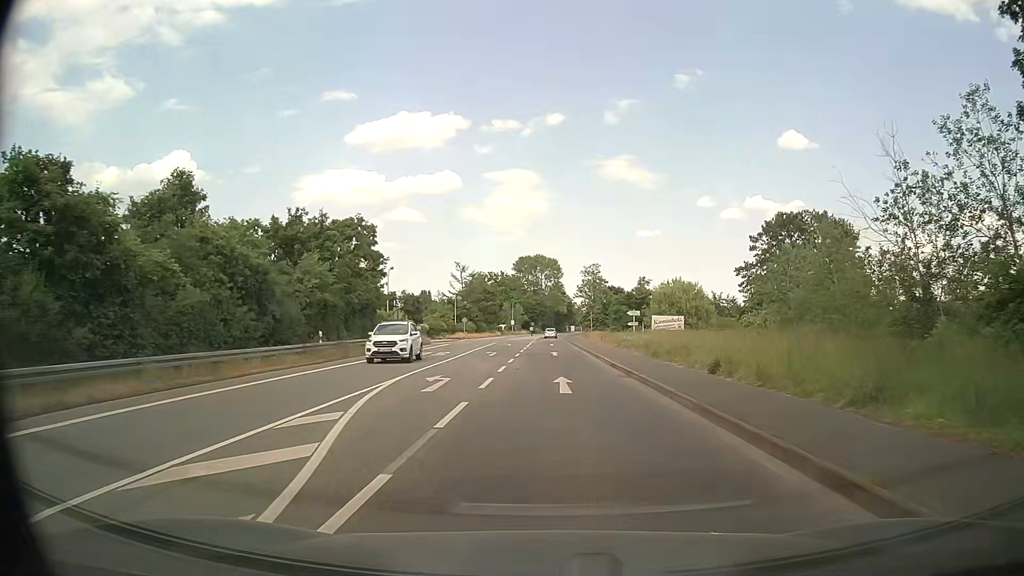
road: secondary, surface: asphalt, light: Day
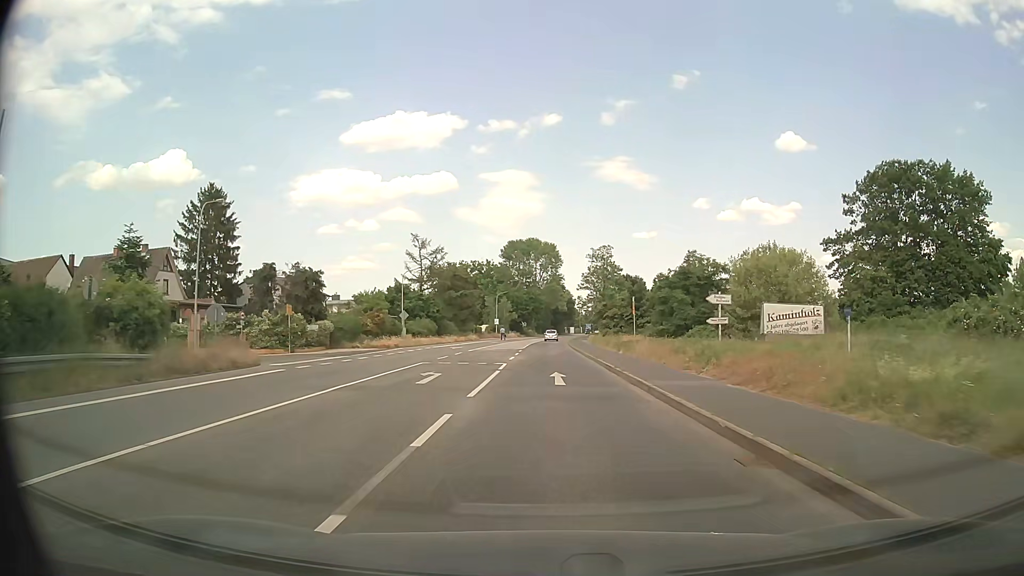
(+0.7, +37.6) m; +1°
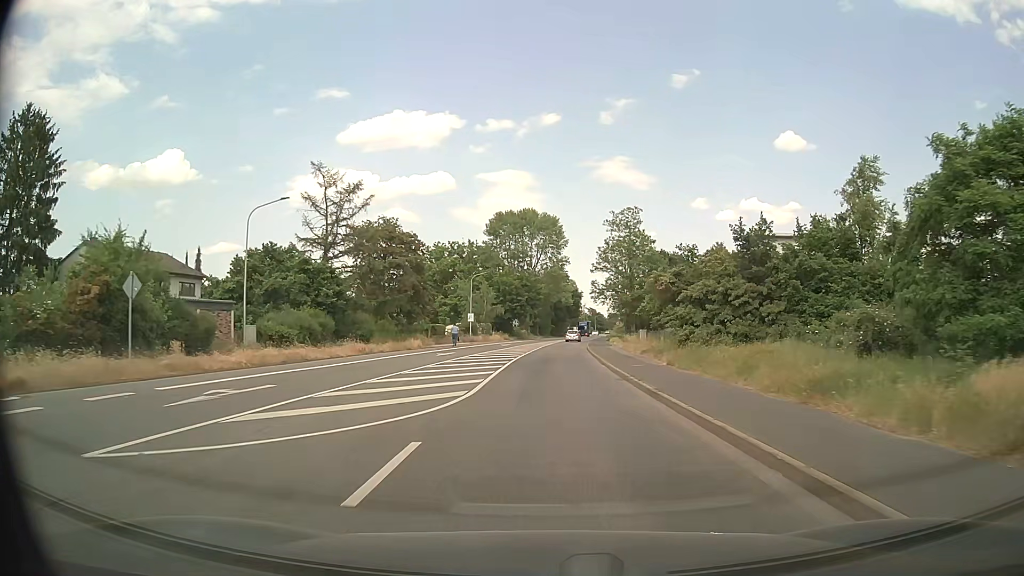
(-0.2, +38.1) m; 0°
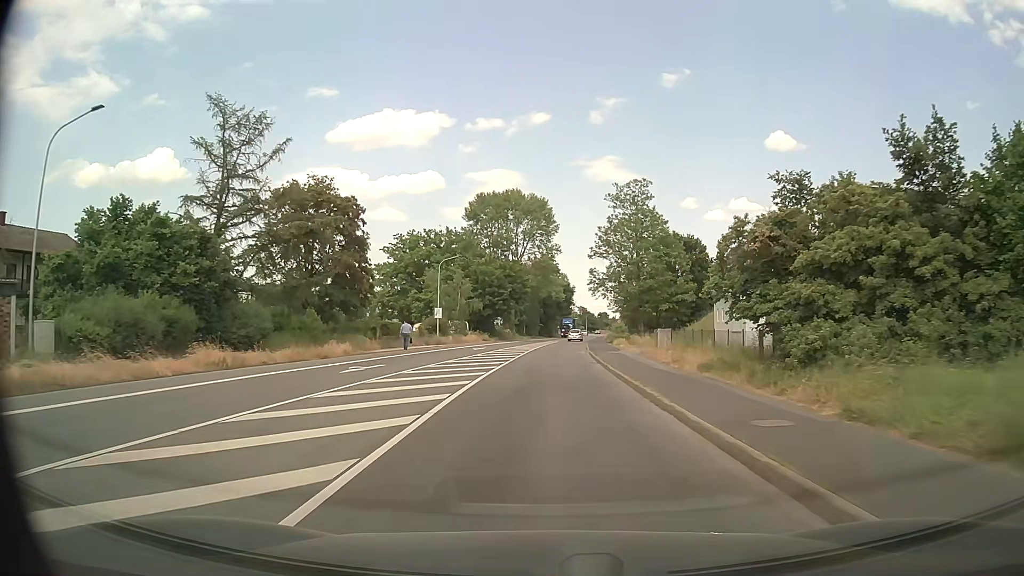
(+0.1, +15.5) m; +1°
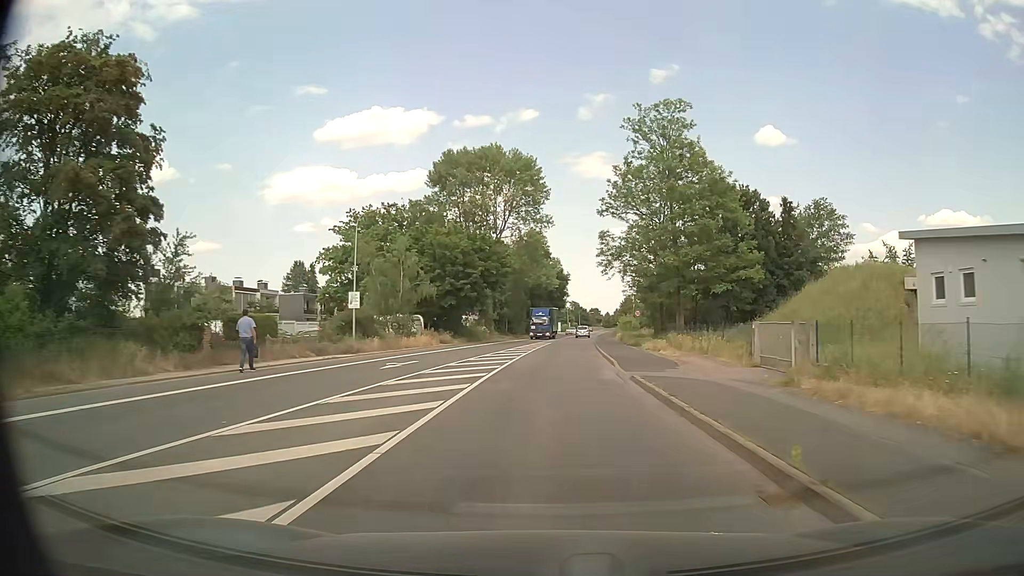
(+0.2, +23.6) m; +1°
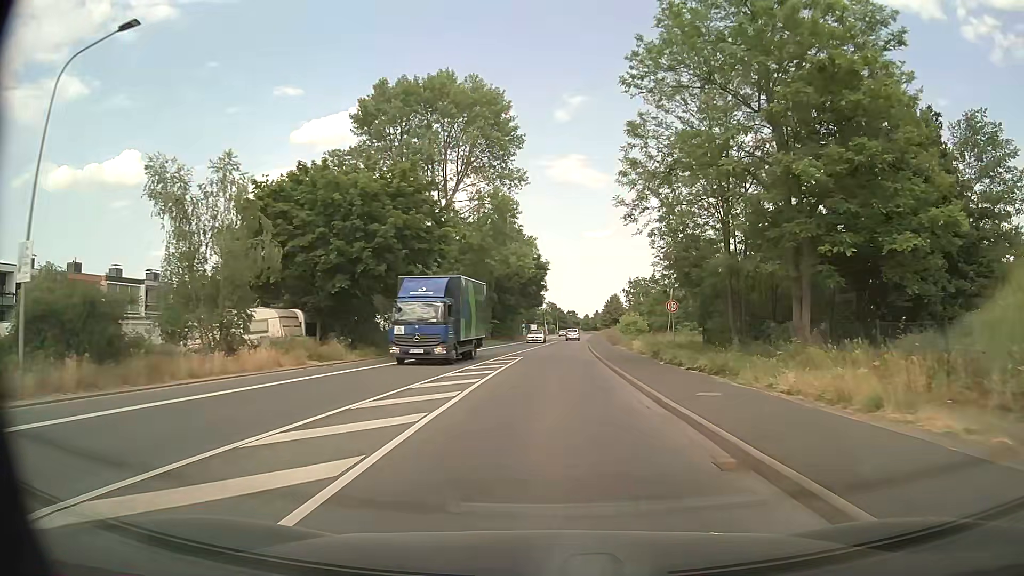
(+0.3, +23.7) m; +2°
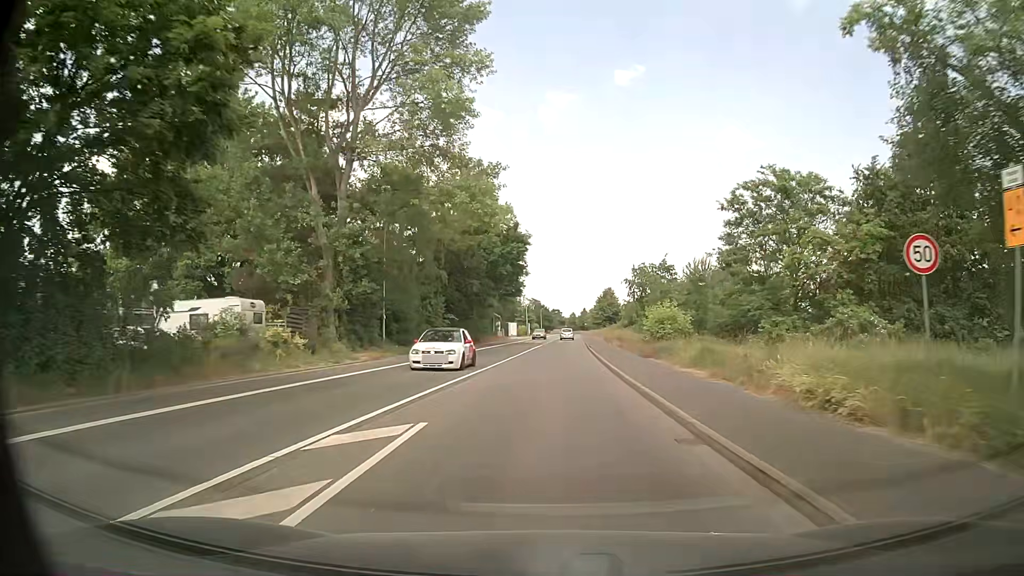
(+0.3, +23.6) m; +2°
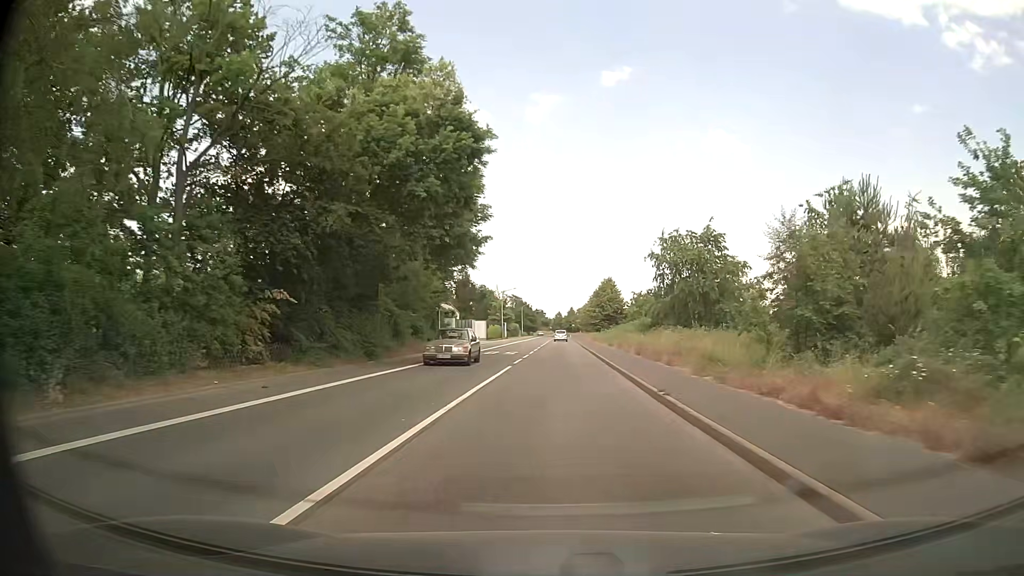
(+0.2, +31.5) m; +1°
